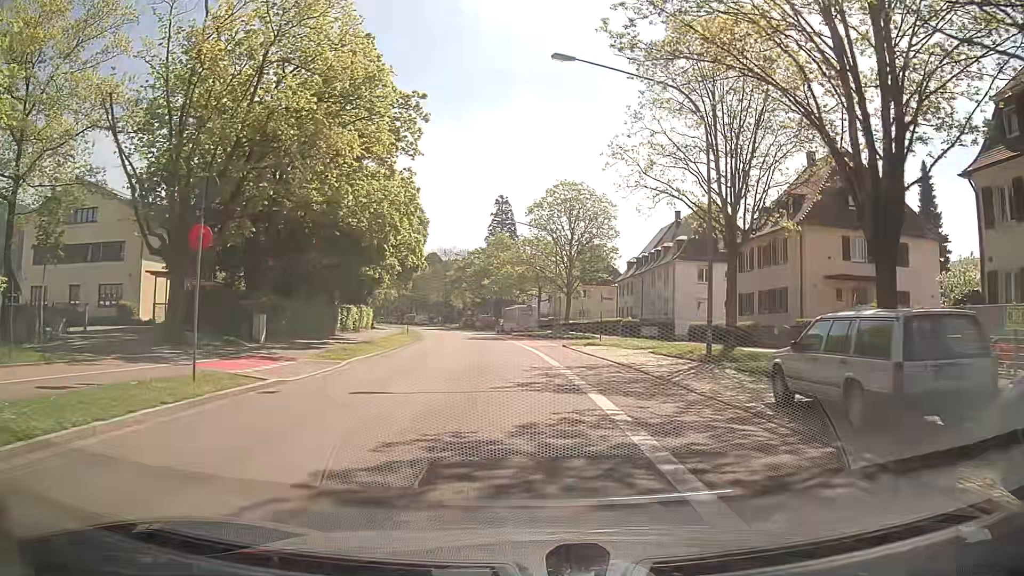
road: secondary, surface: asphalt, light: Day
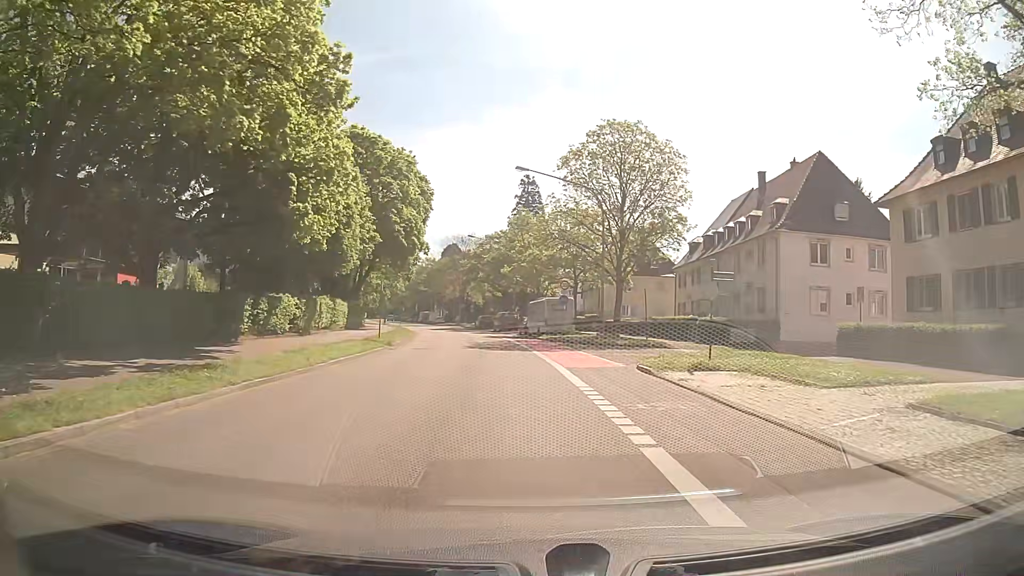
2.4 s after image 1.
(-0.3, +18.7) m; -3°
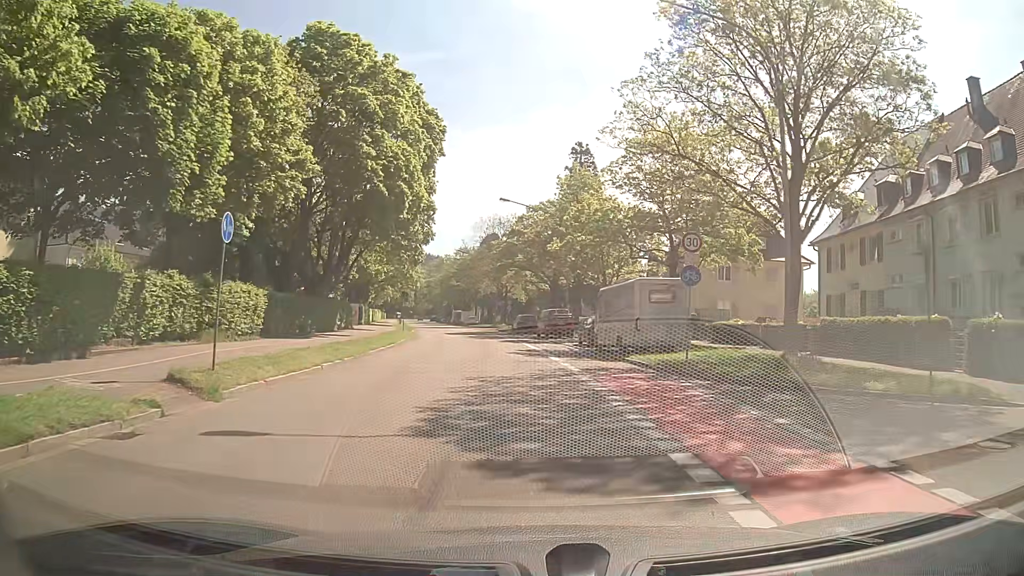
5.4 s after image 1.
(-0.7, +23.4) m; -4°
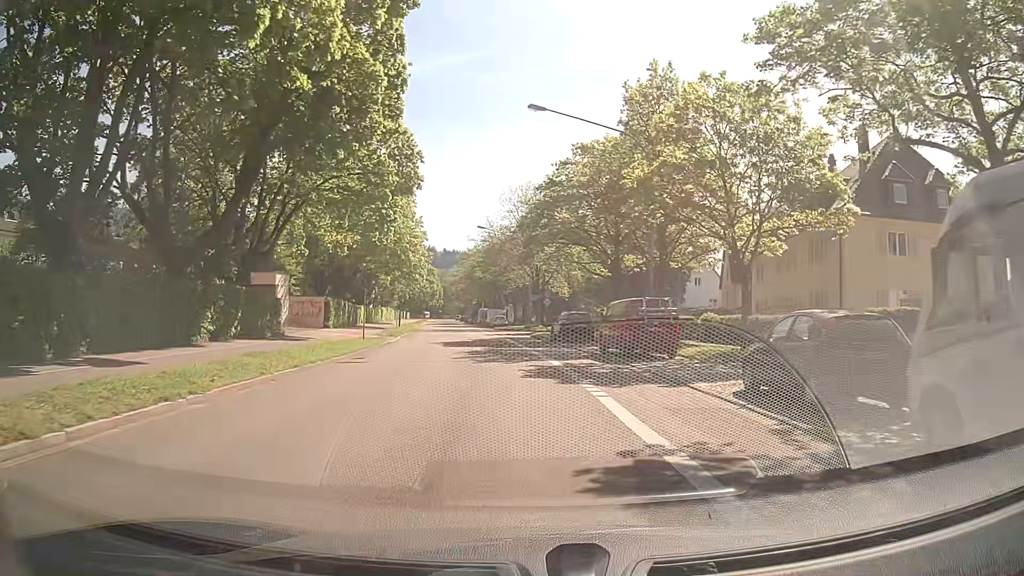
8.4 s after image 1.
(-0.5, +23.3) m; -3°
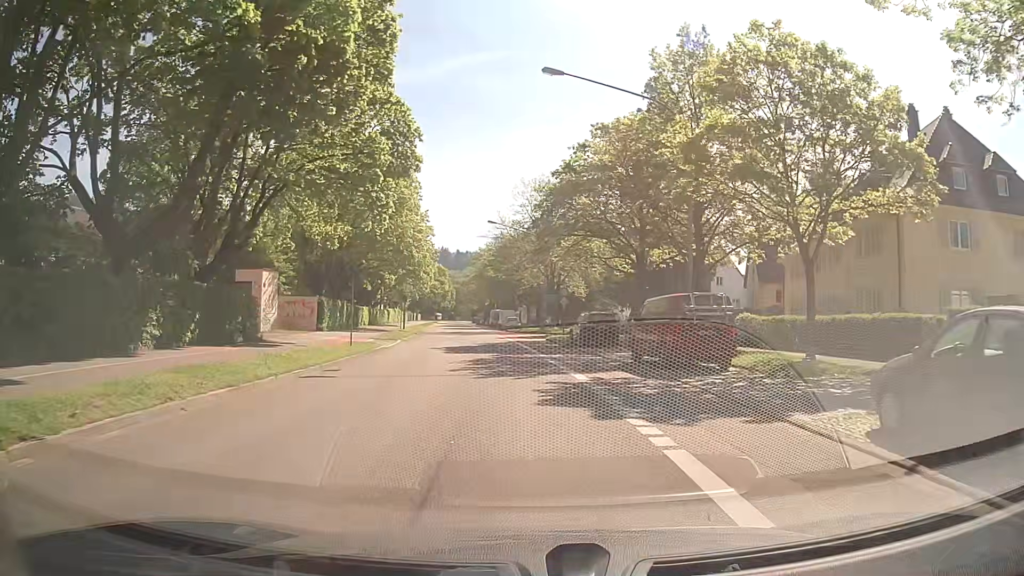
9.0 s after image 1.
(-0.1, +4.7) m; 0°
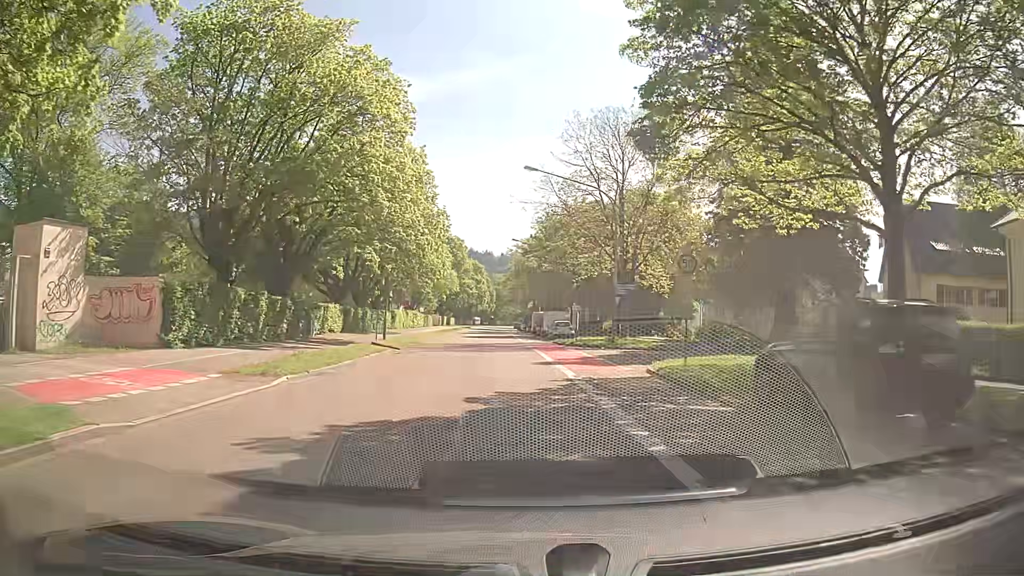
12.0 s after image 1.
(-1.4, +23.9) m; -6°
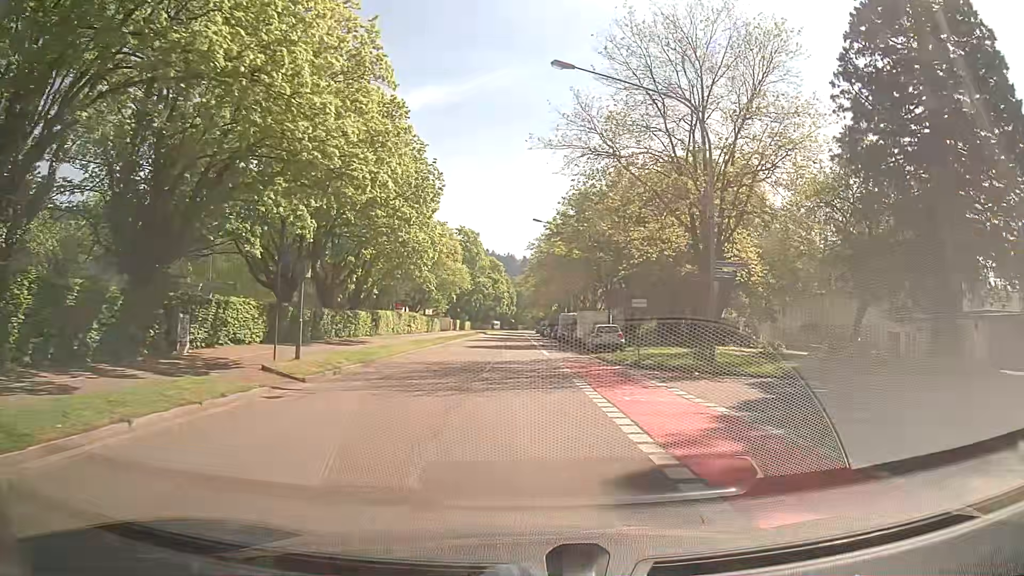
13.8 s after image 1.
(-0.1, +17.0) m; -1°
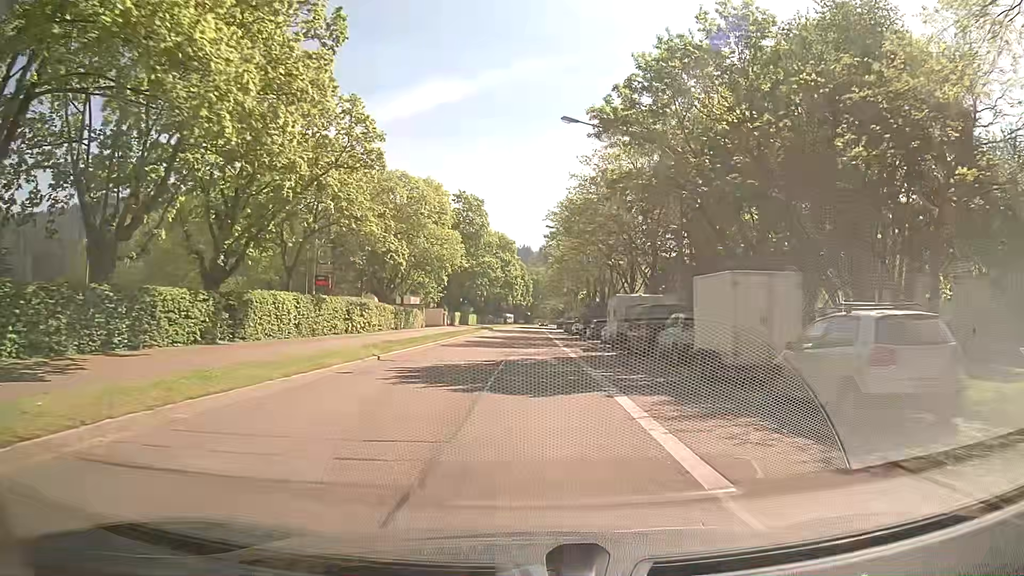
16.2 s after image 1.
(-0.8, +28.0) m; -3°
(0, +10) (0, +20) (0, +30) (0, +40) (+1, +50) (+1, +60) (+1, +70) (+1, +80) (+1, +90) (+1, +100) m
